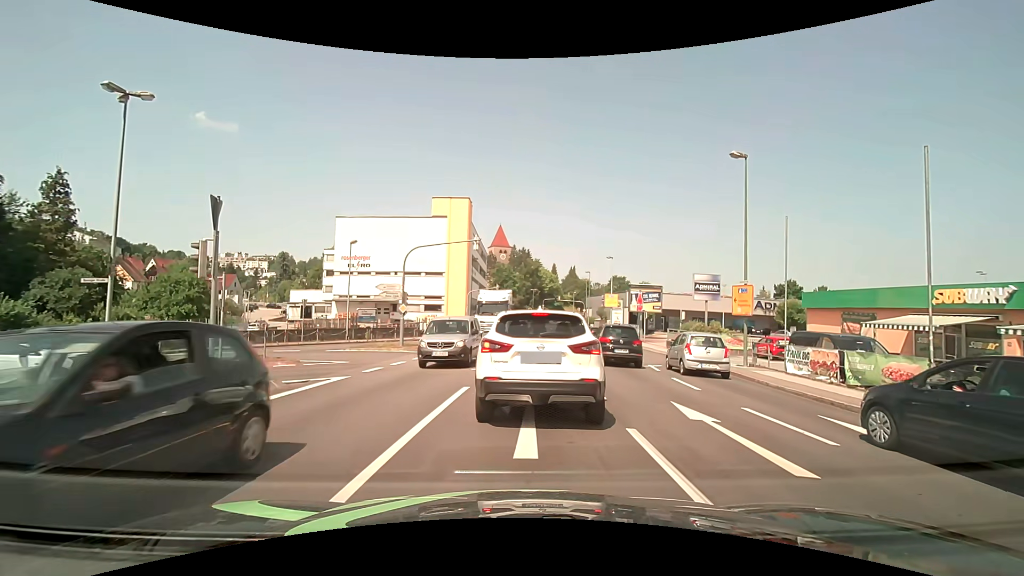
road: tertiary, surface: asphalt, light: Day
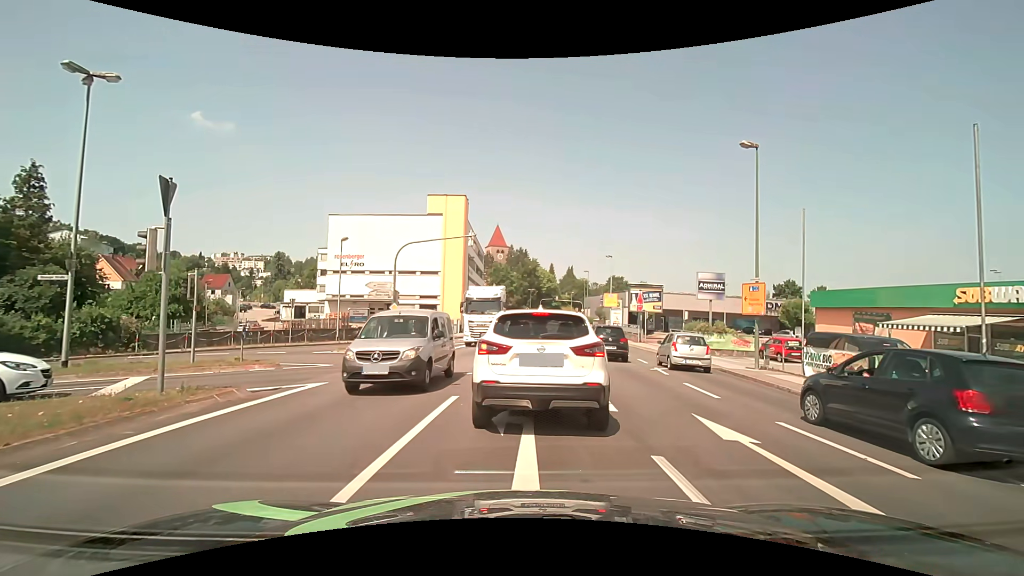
(0.0, +1.4) m; +1°
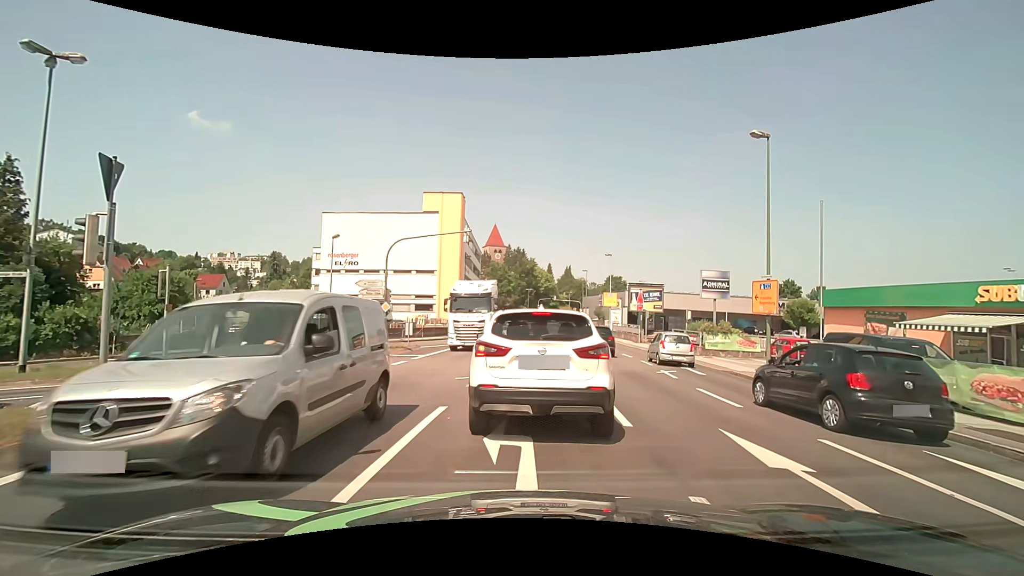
(0.0, +1.3) m; +1°
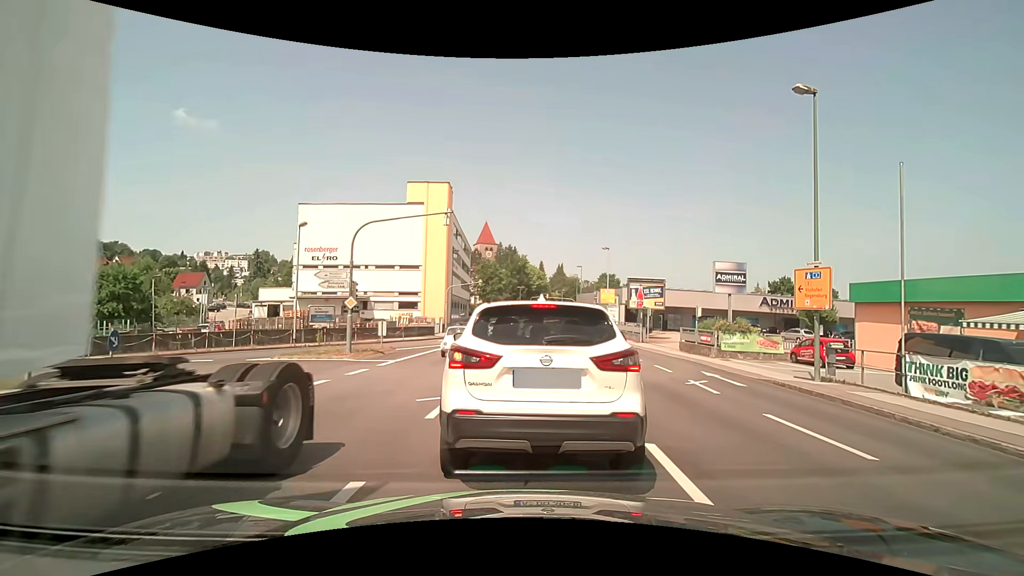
(-0.1, +4.0) m; 0°
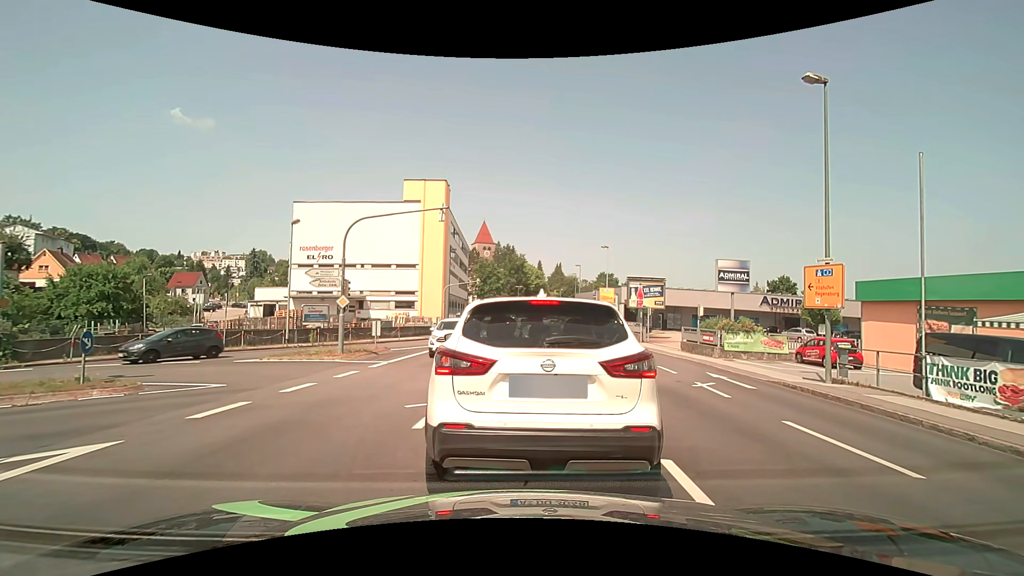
(0.0, +0.8) m; 0°
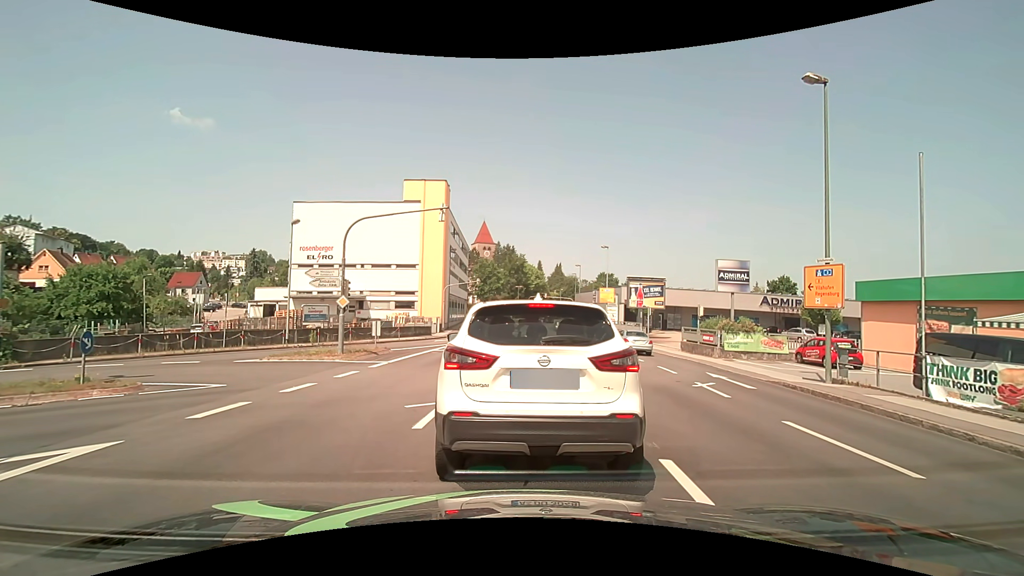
(0.0, 0.0) m; 0°
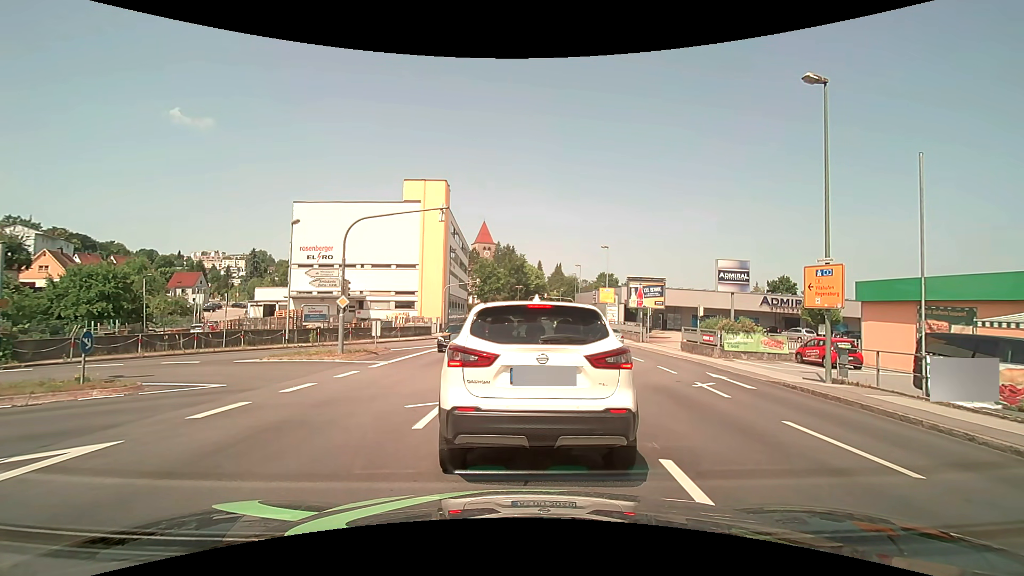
(0.0, 0.0) m; 0°
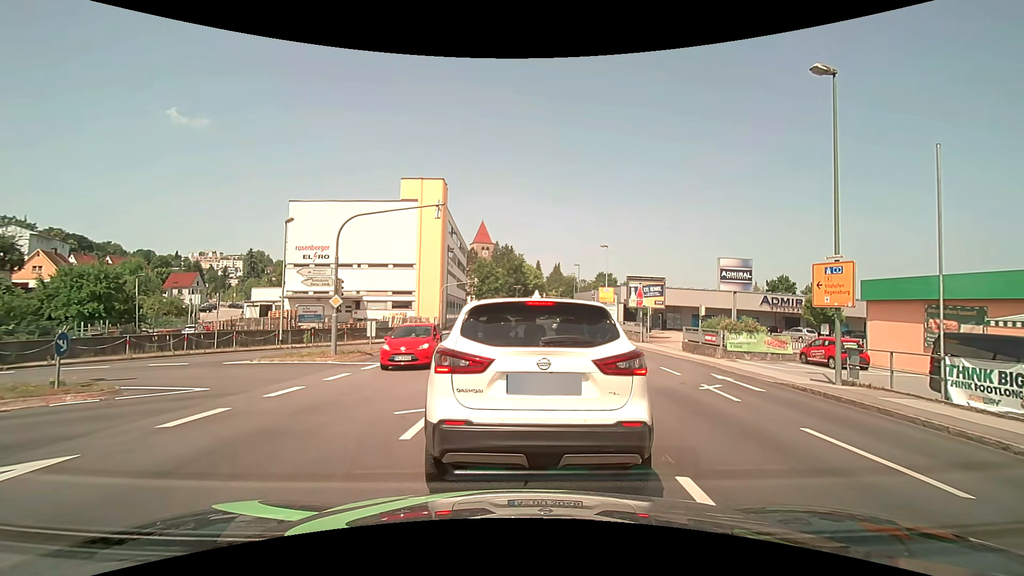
(0.0, +0.6) m; 0°
(0, +10) (-6, +18) (-16, +17) (-24, +12) (-30, +4) (-35, -5) (-40, -14) (-45, -22) (-50, -31) (-55, -39) m
